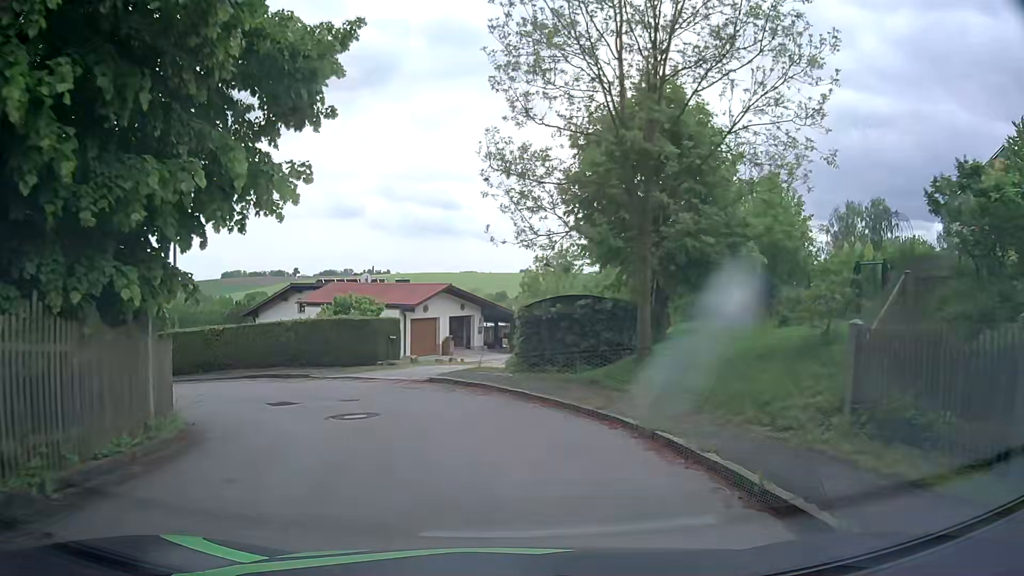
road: residential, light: Day
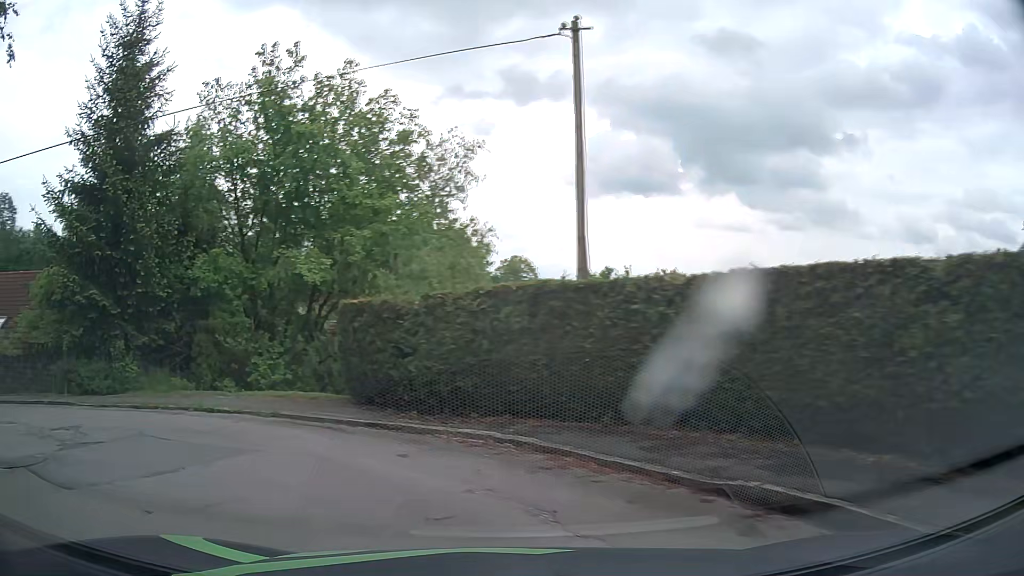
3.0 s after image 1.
(-5.4, +19.0) m; -50°
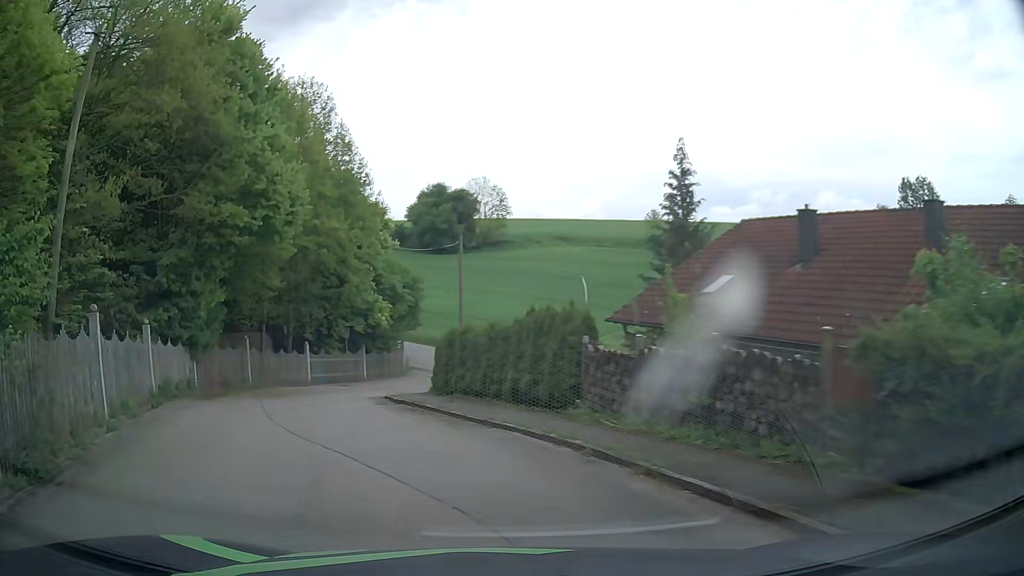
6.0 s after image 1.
(-10.8, +11.9) m; -80°
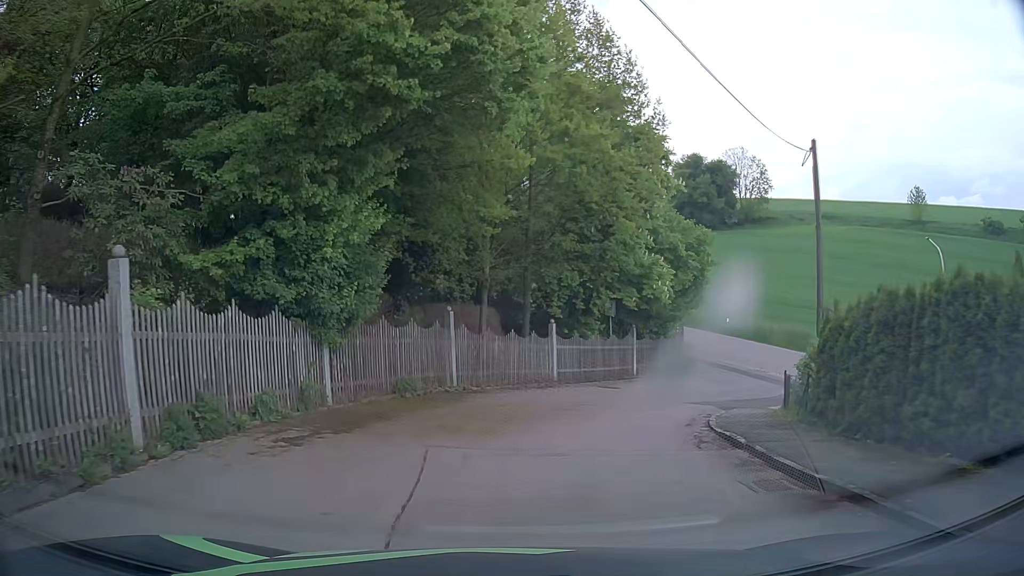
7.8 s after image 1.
(-3.3, +12.0) m; -22°
